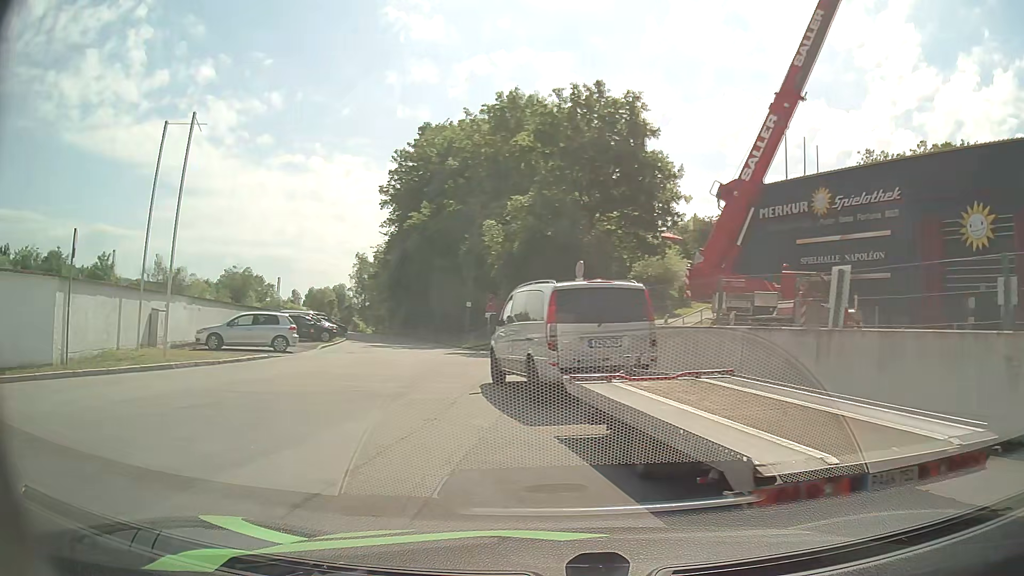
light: Day
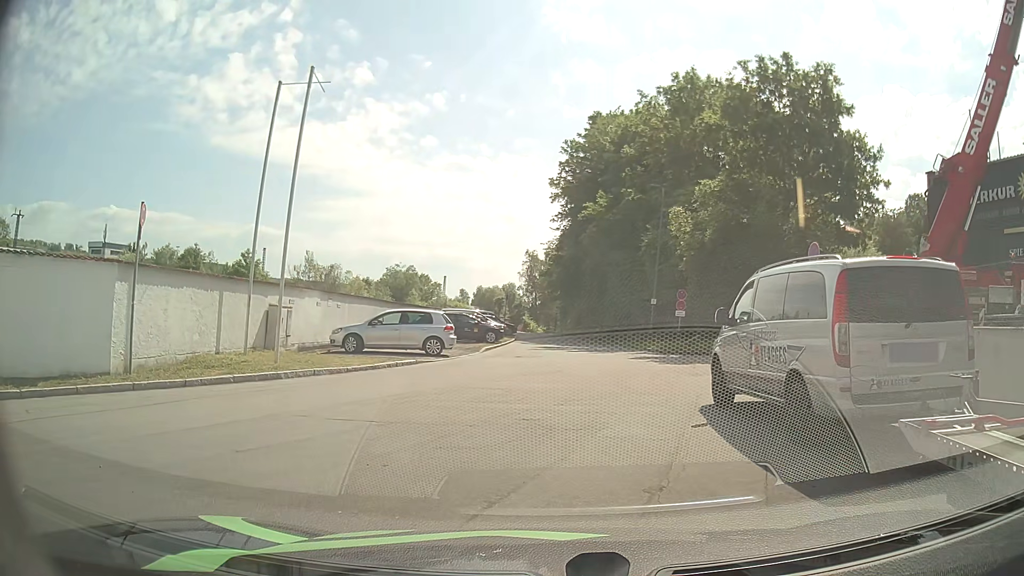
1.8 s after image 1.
(-0.7, +3.9) m; -15°
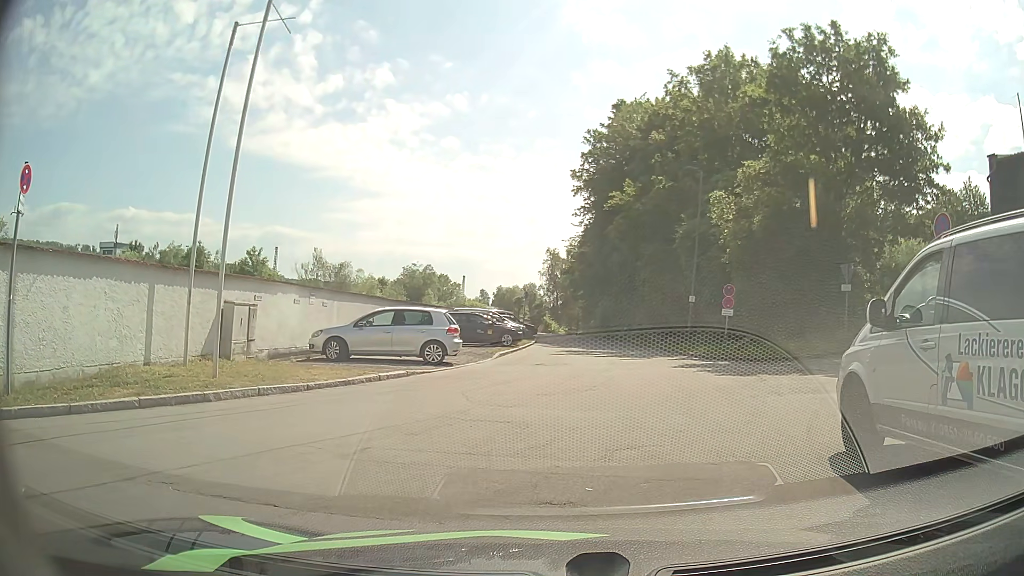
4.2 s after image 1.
(-0.1, +4.0) m; -3°
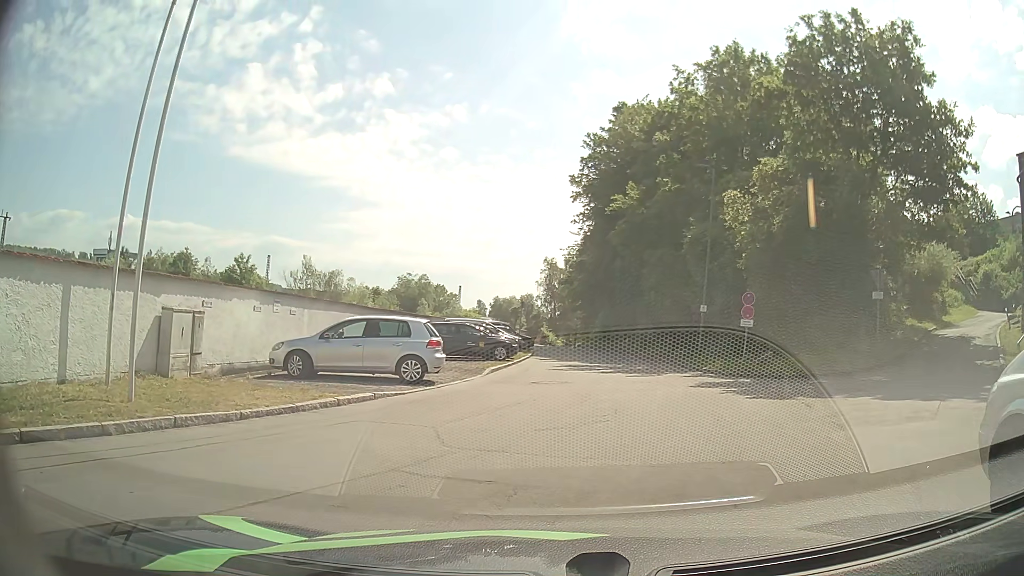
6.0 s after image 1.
(0.0, +2.7) m; +1°
